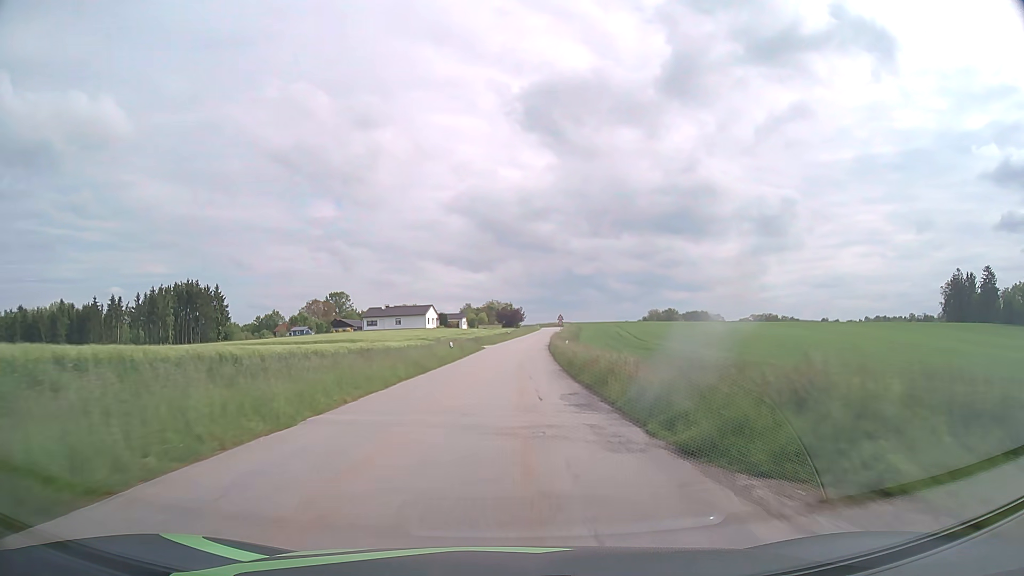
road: tertiary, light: Day
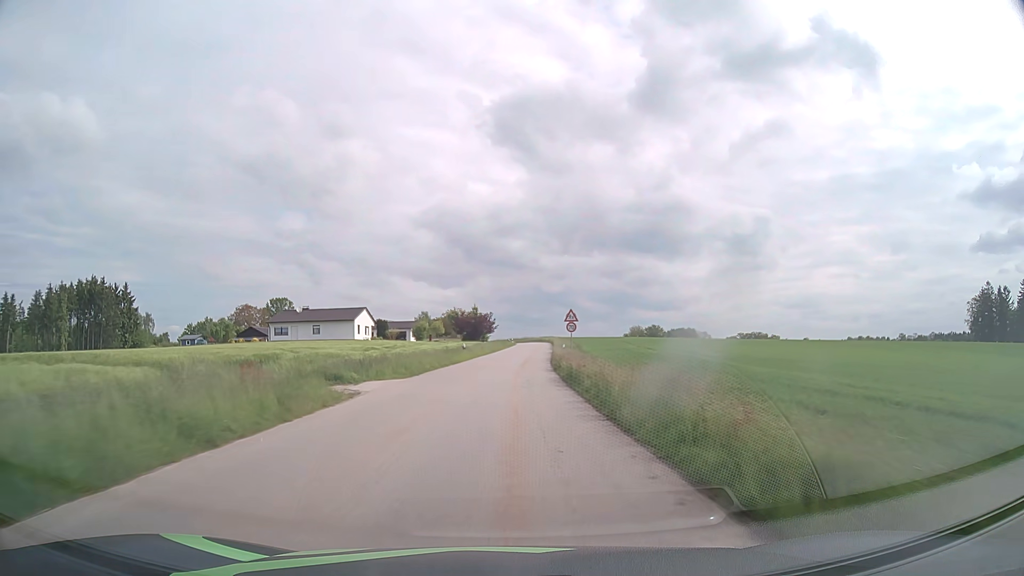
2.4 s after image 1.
(+1.3, +43.2) m; +3°
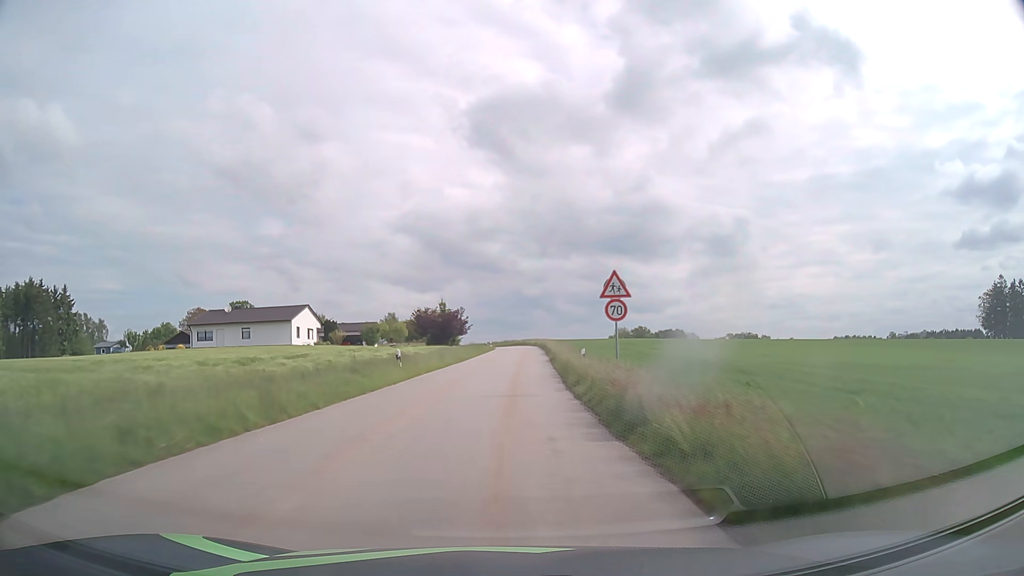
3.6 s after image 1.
(+0.4, +21.6) m; +2°
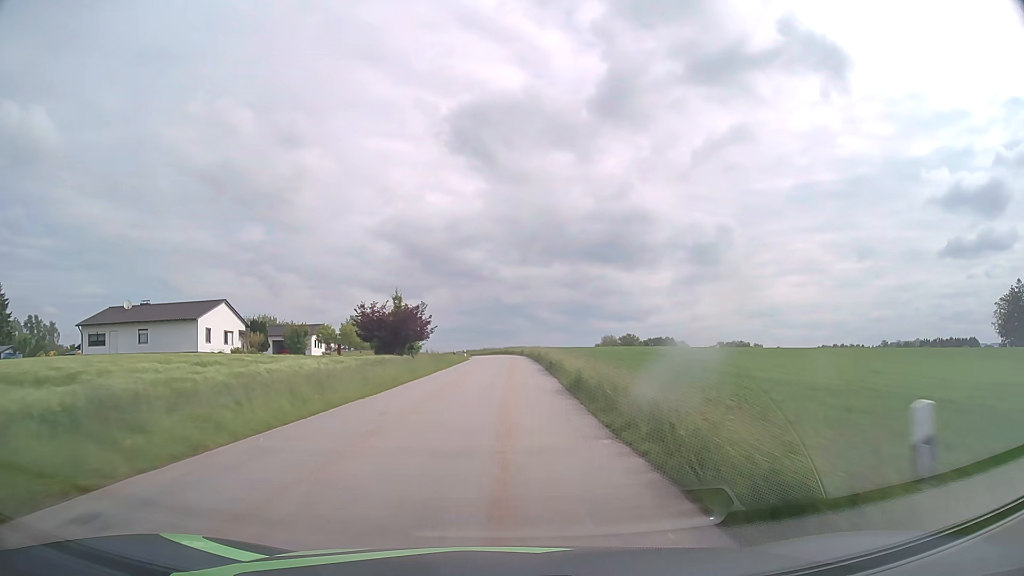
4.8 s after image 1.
(+0.2, +21.7) m; +1°
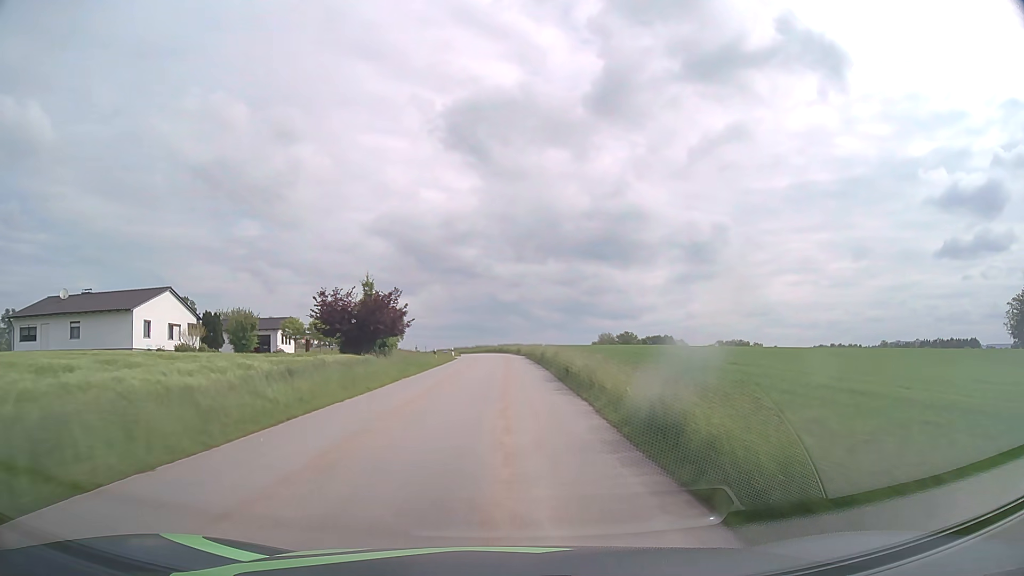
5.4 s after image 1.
(+0.1, +10.8) m; +1°
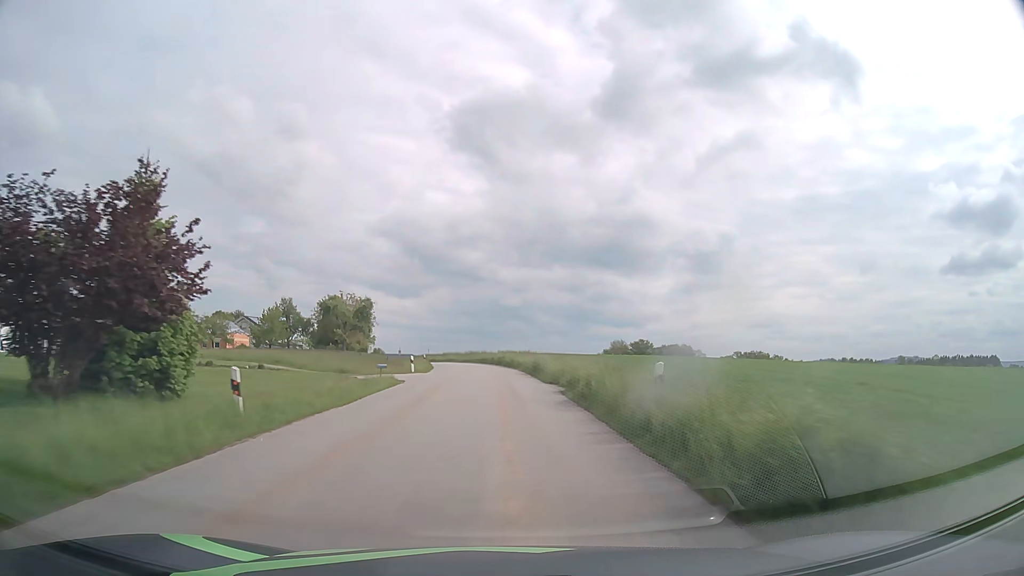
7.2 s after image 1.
(-0.1, +32.5) m; 0°
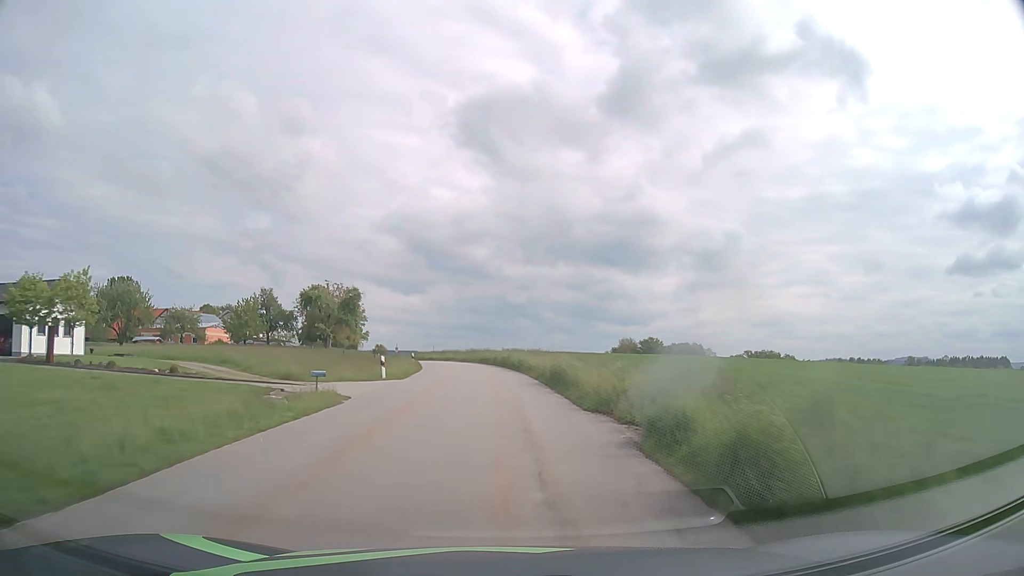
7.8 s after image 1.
(0.0, +10.8) m; 0°
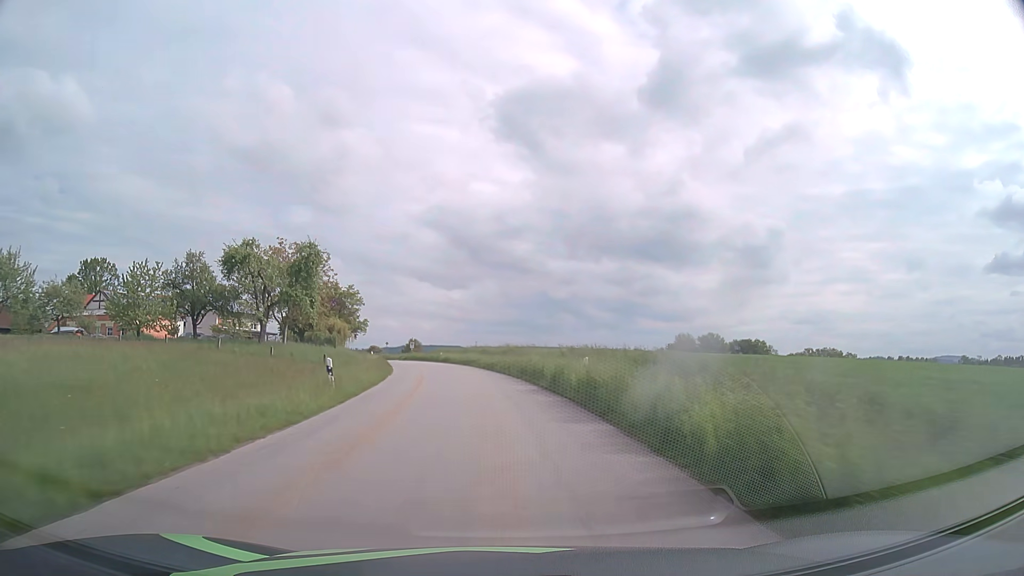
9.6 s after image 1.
(-0.9, +32.5) m; -4°
